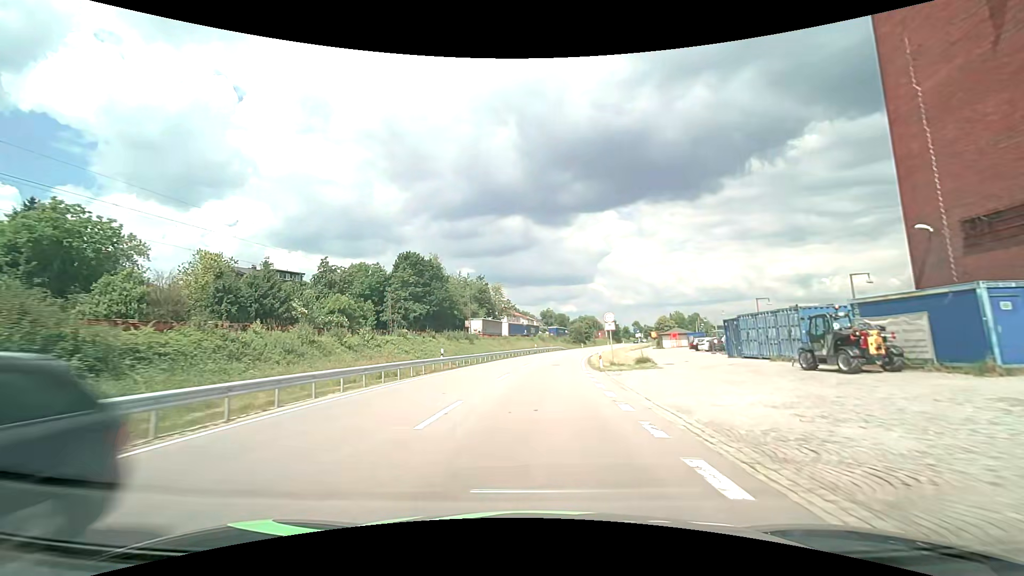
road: primary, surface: asphalt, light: Day
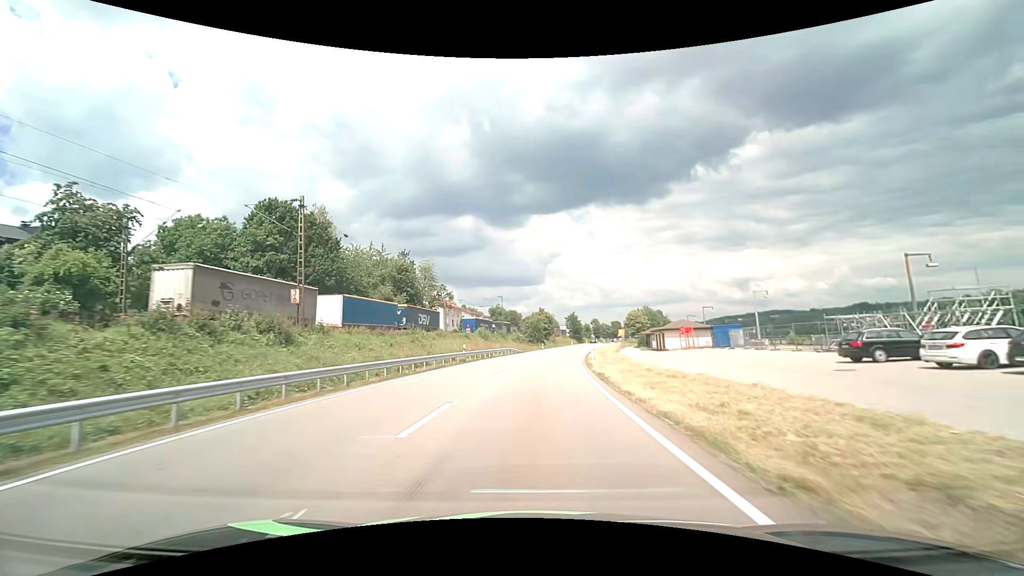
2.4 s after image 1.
(+1.8, +37.1) m; +6°
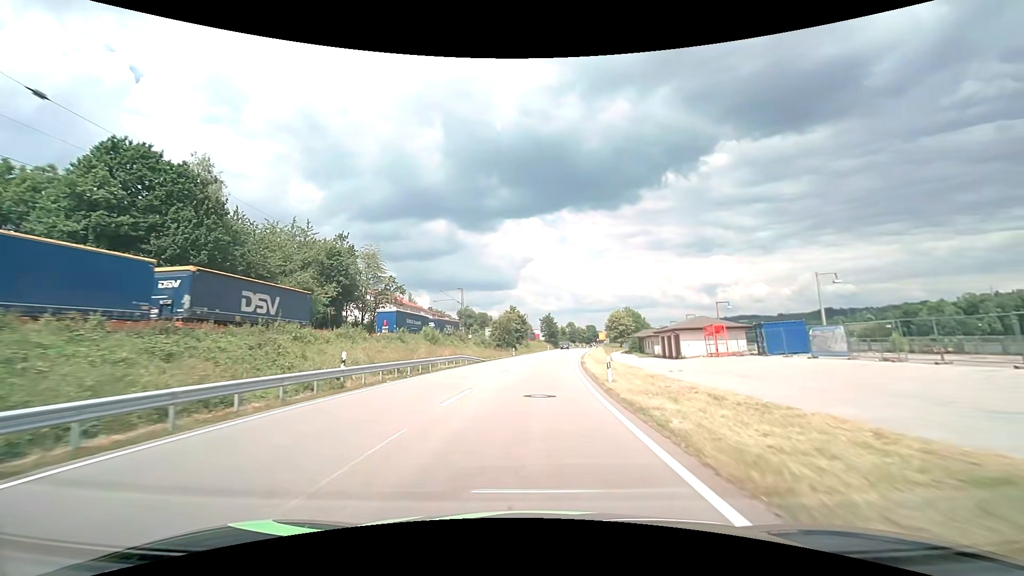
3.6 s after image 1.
(+0.6, +19.7) m; +3°
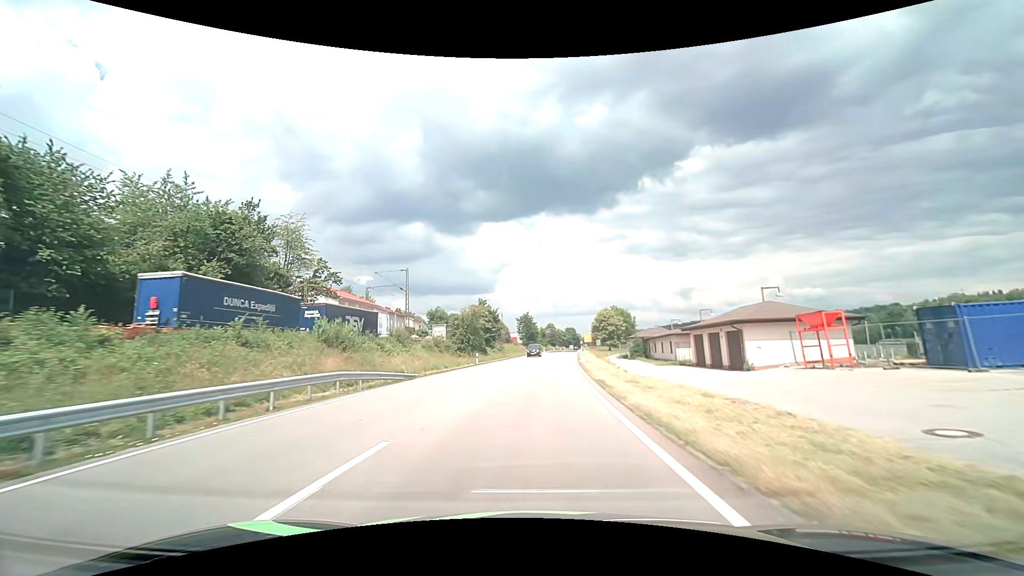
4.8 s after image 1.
(+0.4, +20.3) m; +2°
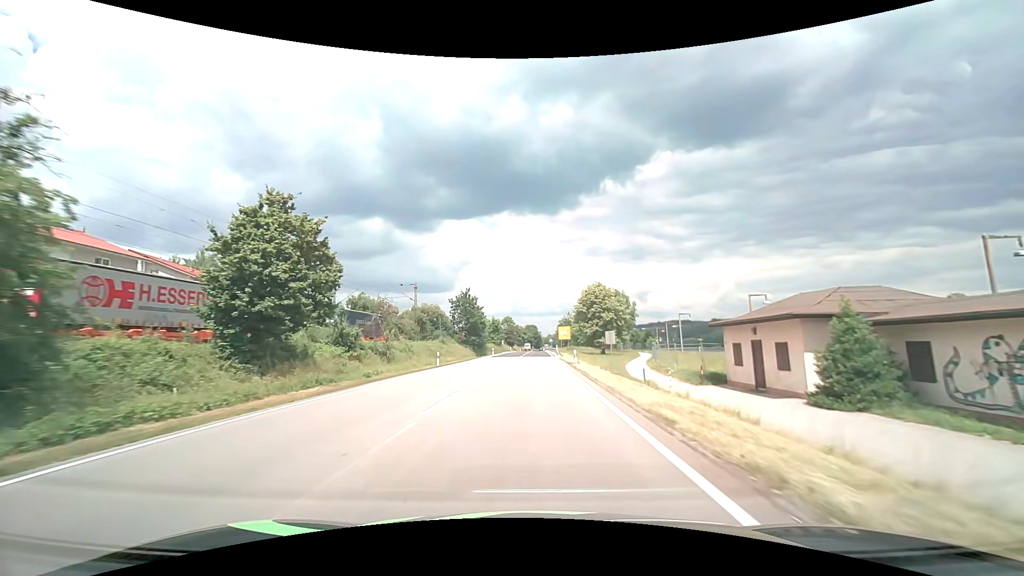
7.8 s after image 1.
(+2.7, +53.2) m; +5°
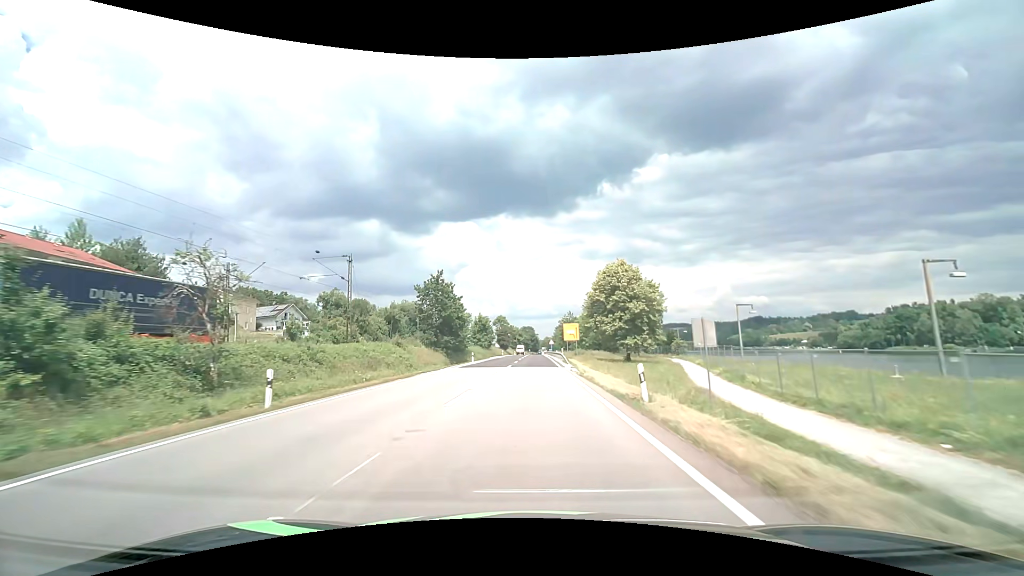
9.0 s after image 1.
(+0.1, +22.2) m; +1°
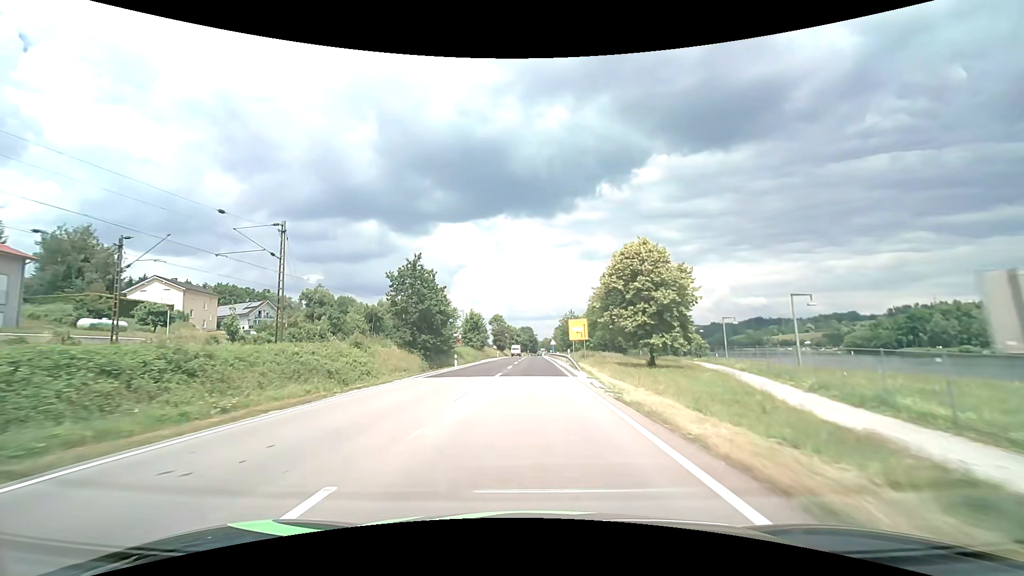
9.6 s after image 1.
(0.0, +11.3) m; 0°
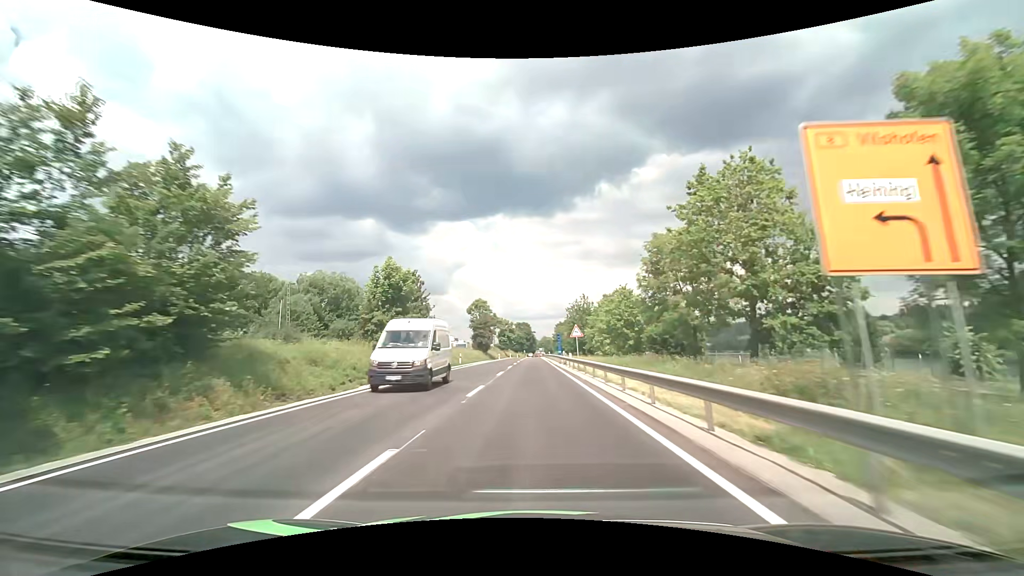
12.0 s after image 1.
(+0.2, +46.5) m; +1°
